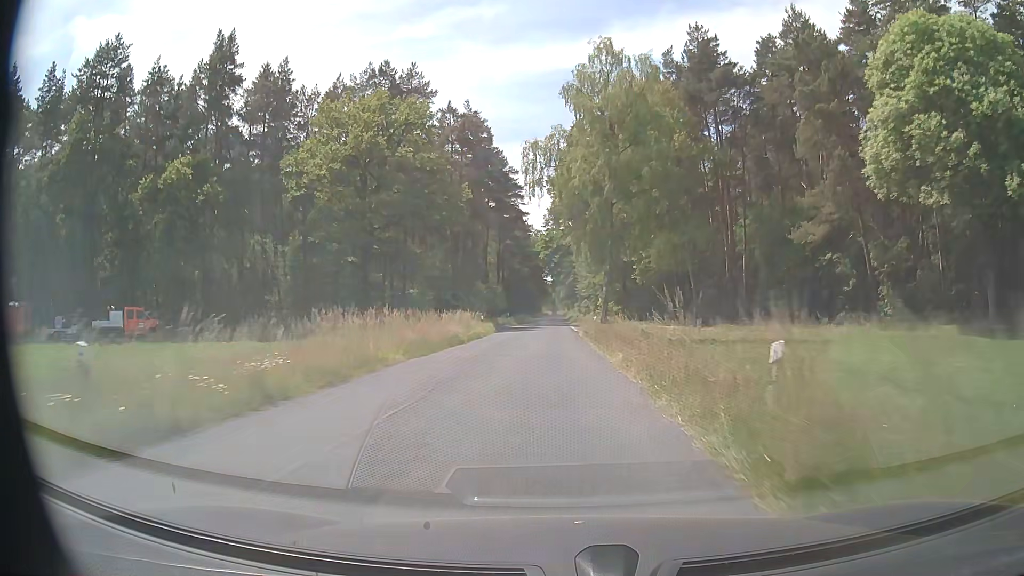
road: secondary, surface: asphalt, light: Day
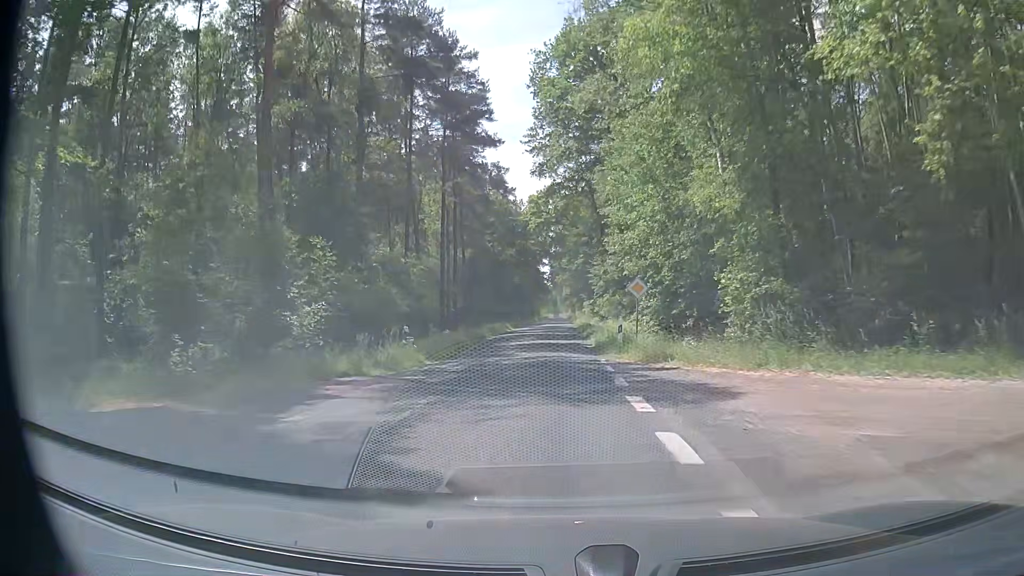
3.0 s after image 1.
(-0.1, +47.1) m; 0°
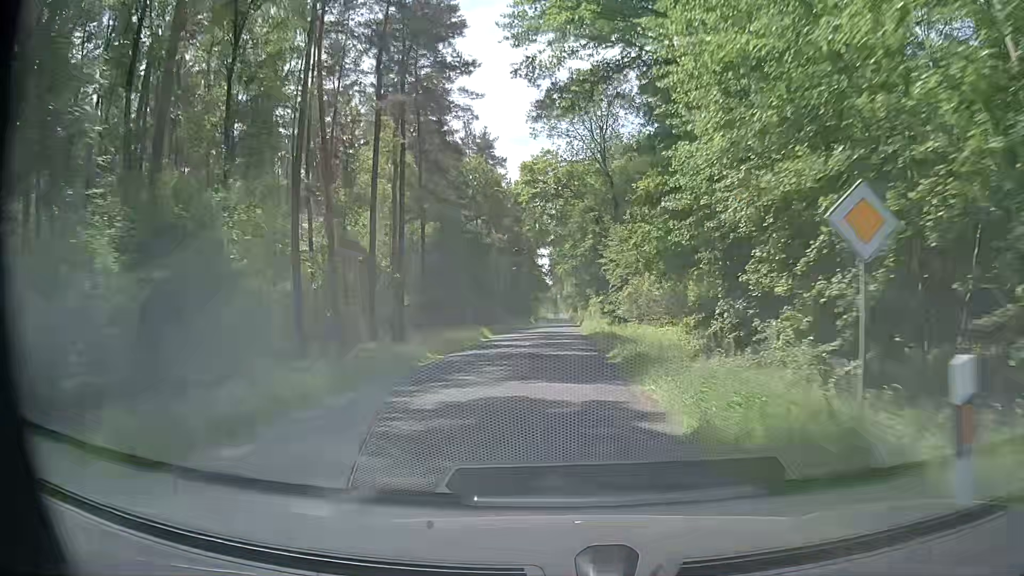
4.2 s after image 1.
(-0.2, +19.2) m; 0°
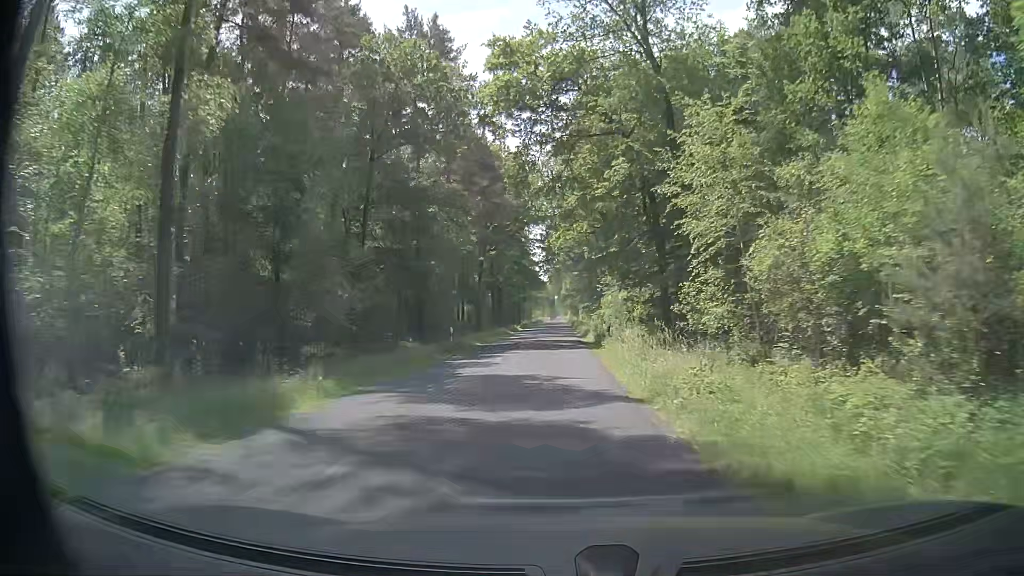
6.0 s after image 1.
(0.0, +29.9) m; +1°
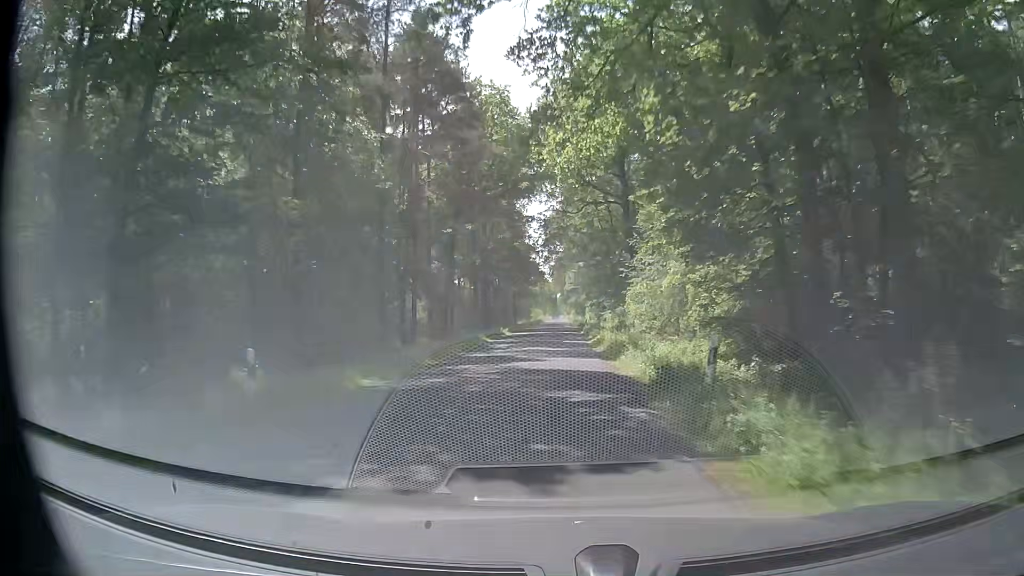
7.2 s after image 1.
(-0.3, +20.3) m; -1°
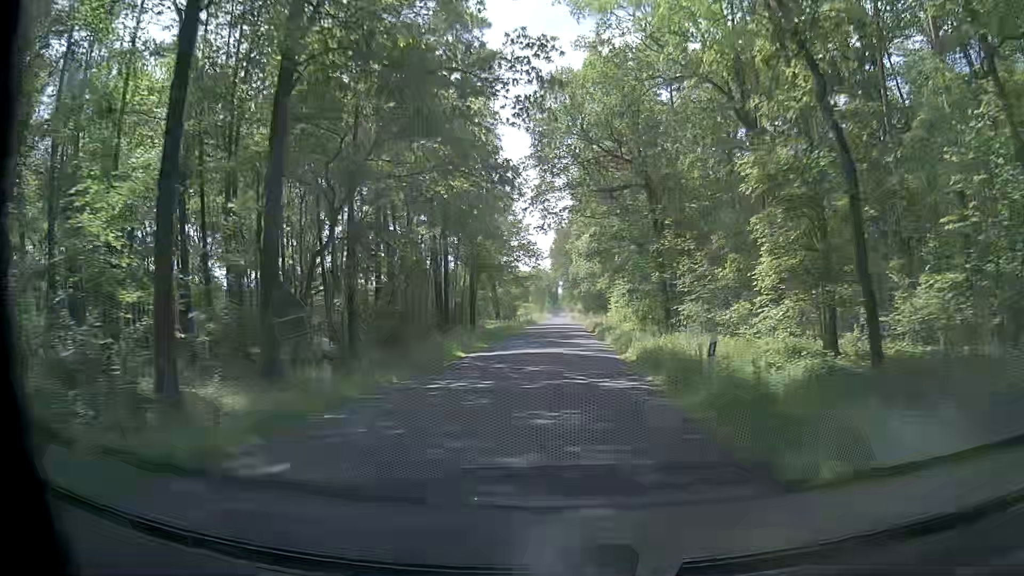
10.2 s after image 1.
(-0.5, +52.7) m; -2°
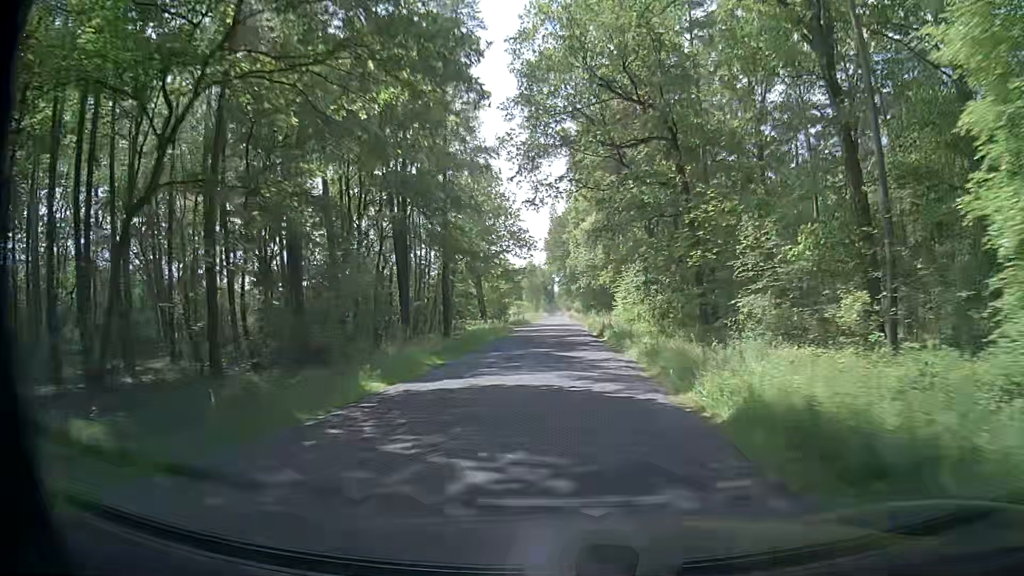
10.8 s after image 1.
(+0.2, +10.8) m; +1°
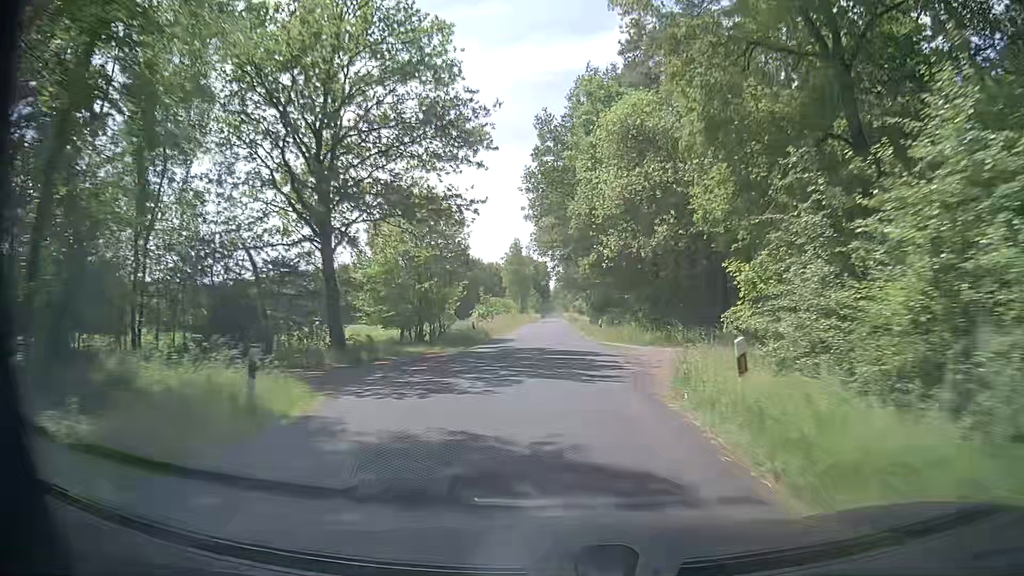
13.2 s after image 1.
(+1.0, +43.6) m; +1°
(0, +10) (0, +20) (0, +30) (0, +40) (0, +50) (0, +60) (0, +70) (0, +80) (0, +90) (0, +100) m
